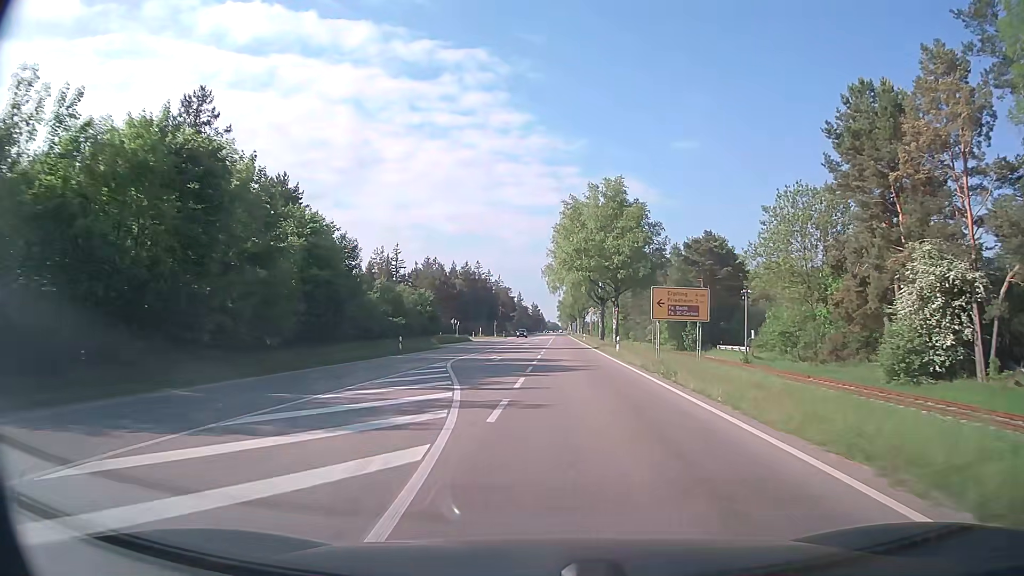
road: primary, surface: asphalt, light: Day
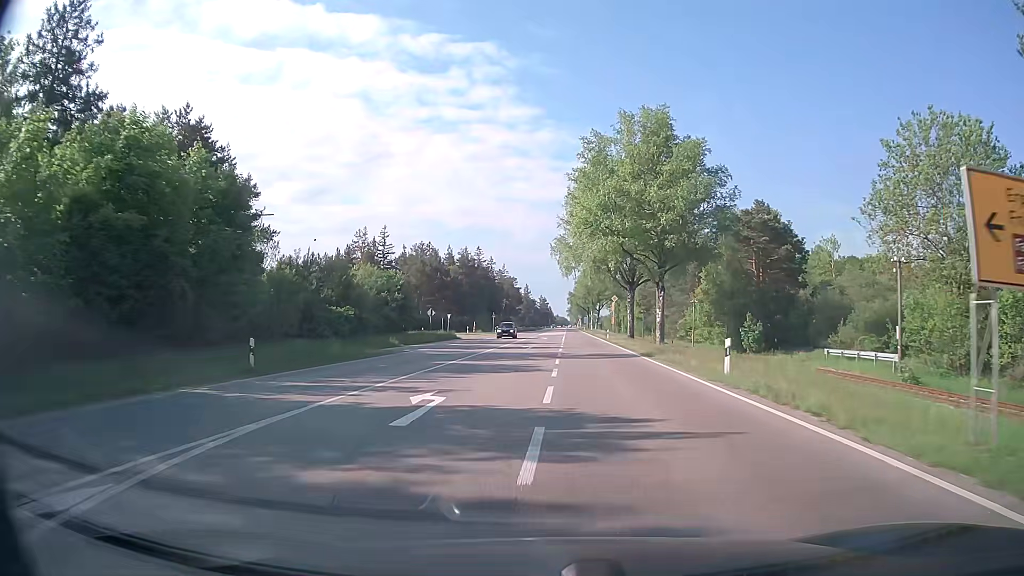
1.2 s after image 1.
(-0.1, +21.7) m; -1°
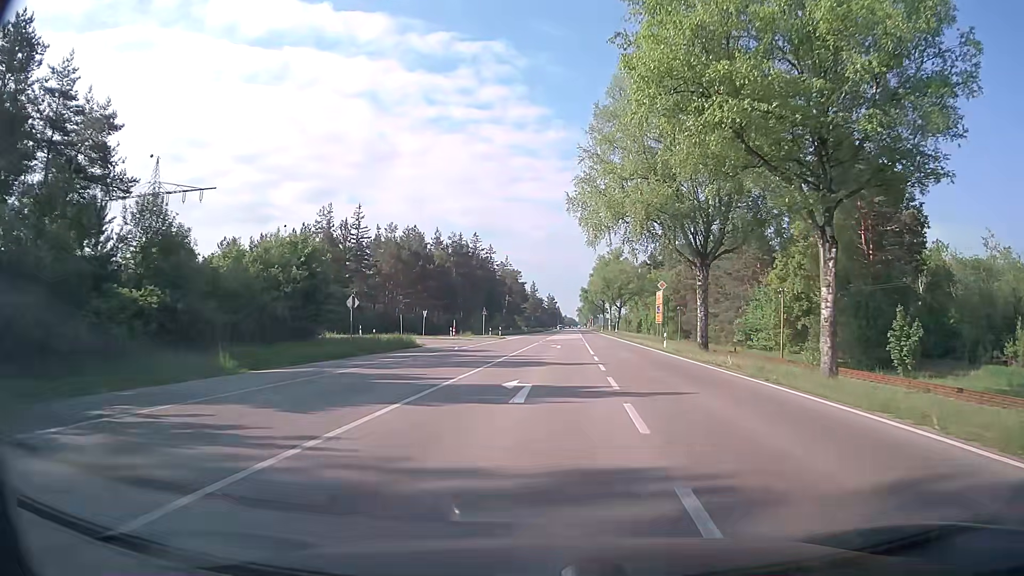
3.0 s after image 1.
(-0.2, +26.7) m; -1°
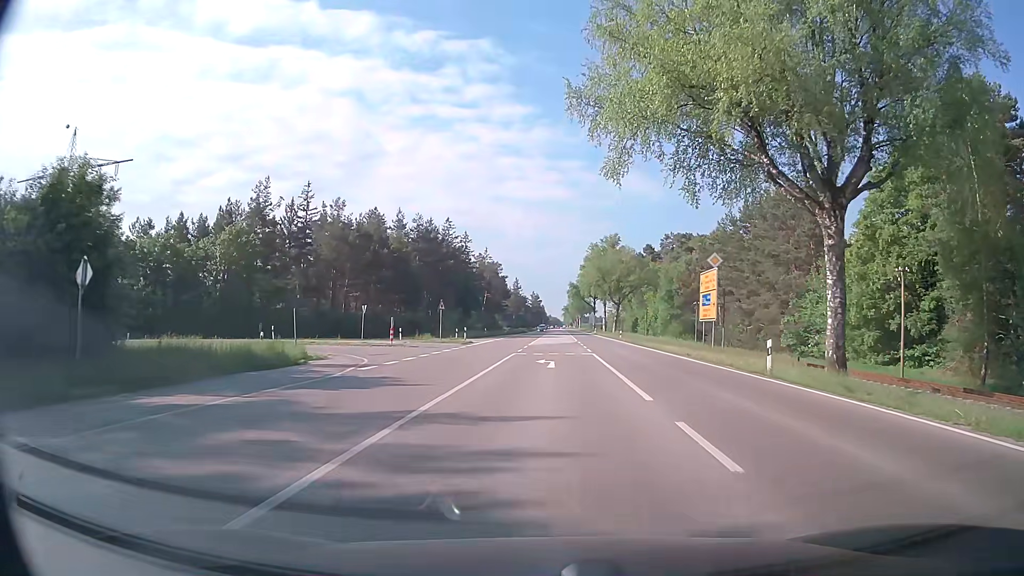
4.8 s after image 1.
(+0.2, +19.8) m; +1°
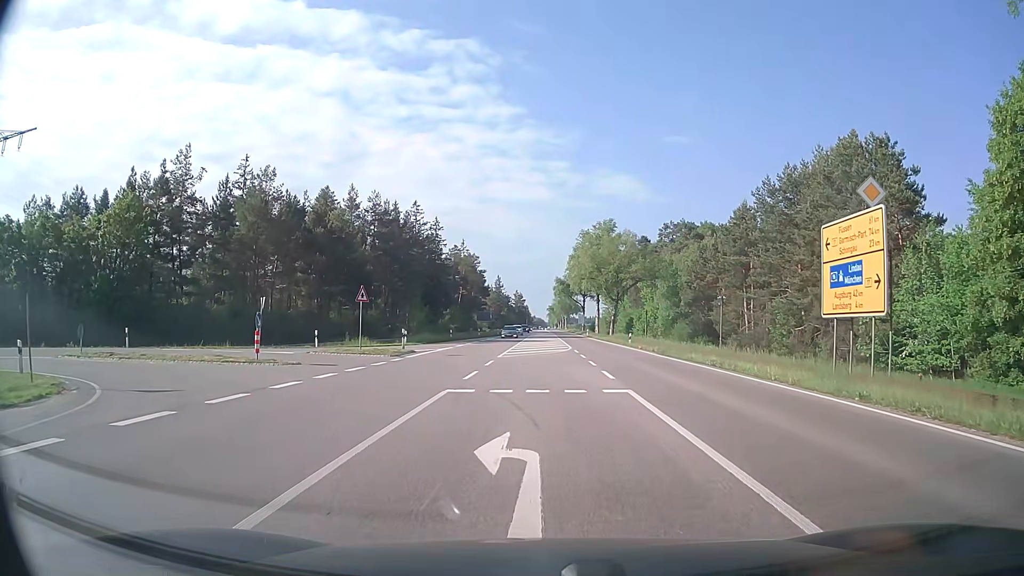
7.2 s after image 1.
(+0.3, +17.6) m; +2°
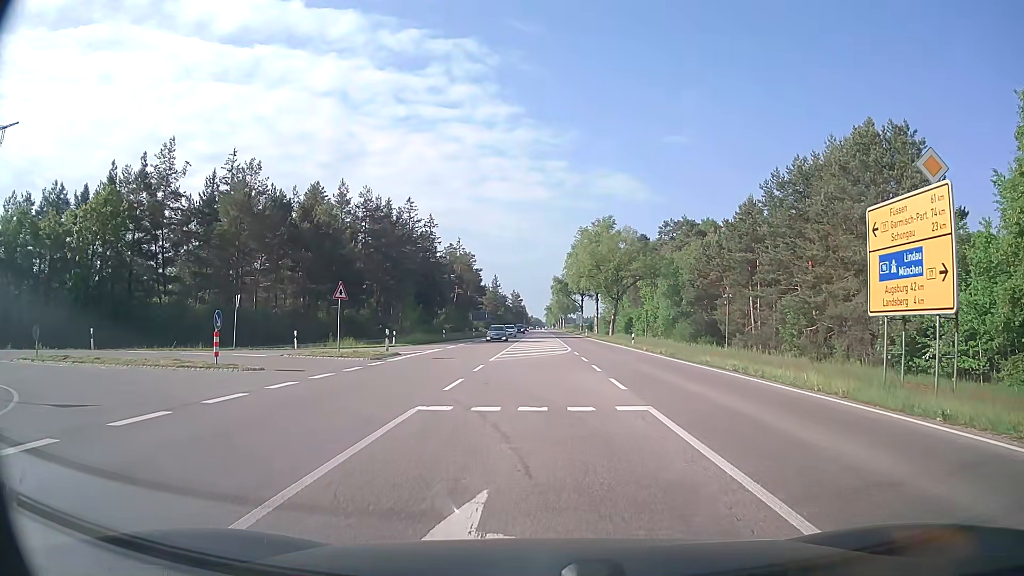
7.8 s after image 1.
(0.0, +2.9) m; 0°
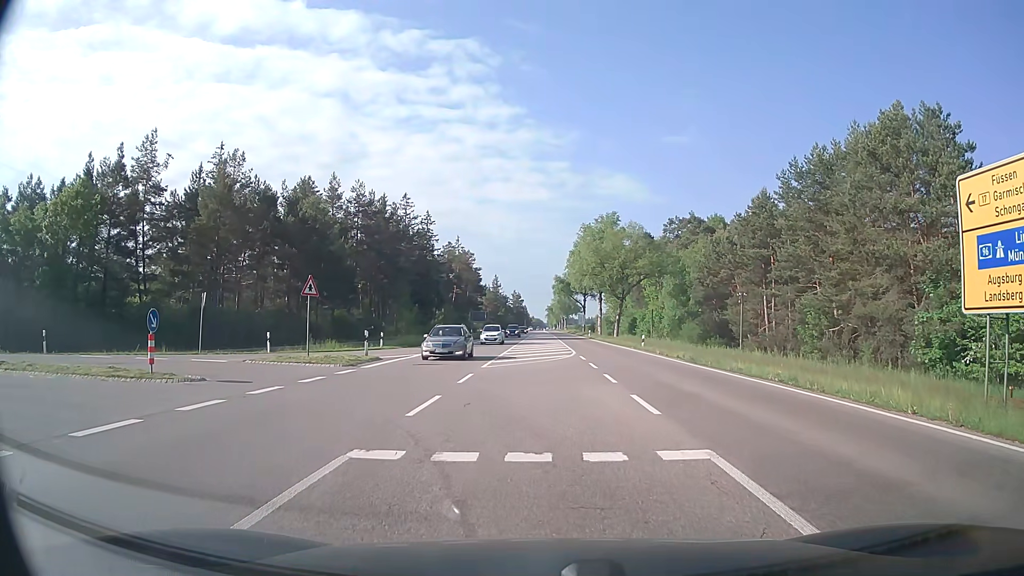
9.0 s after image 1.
(0.0, +3.7) m; 0°
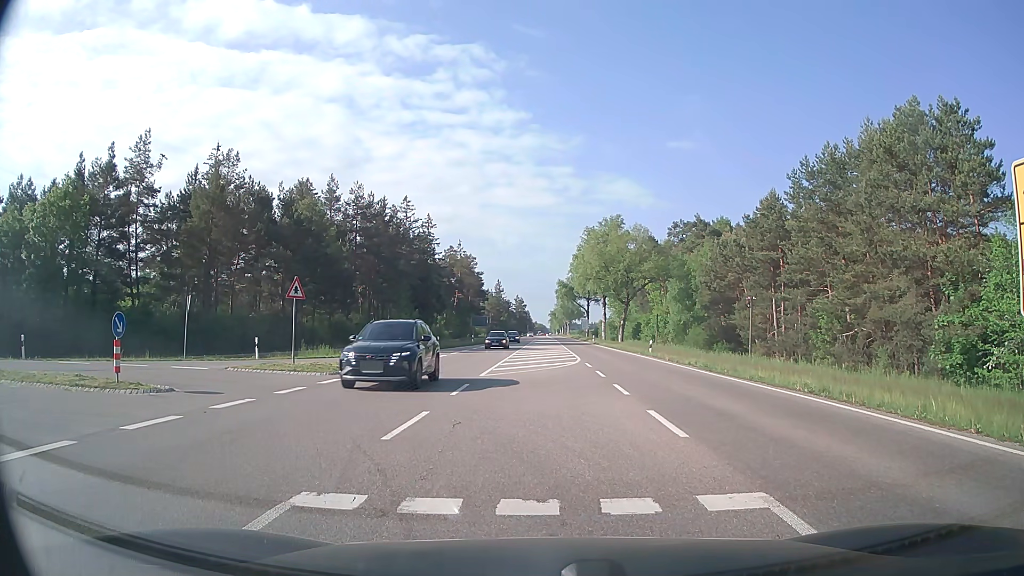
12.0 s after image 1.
(0.0, +1.7) m; +1°
